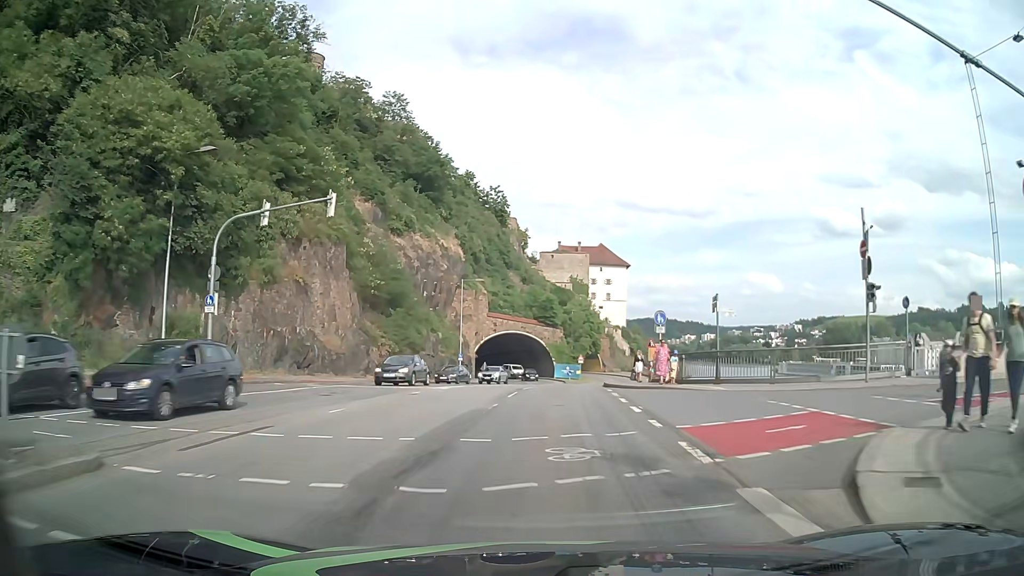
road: primary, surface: asphalt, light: Day
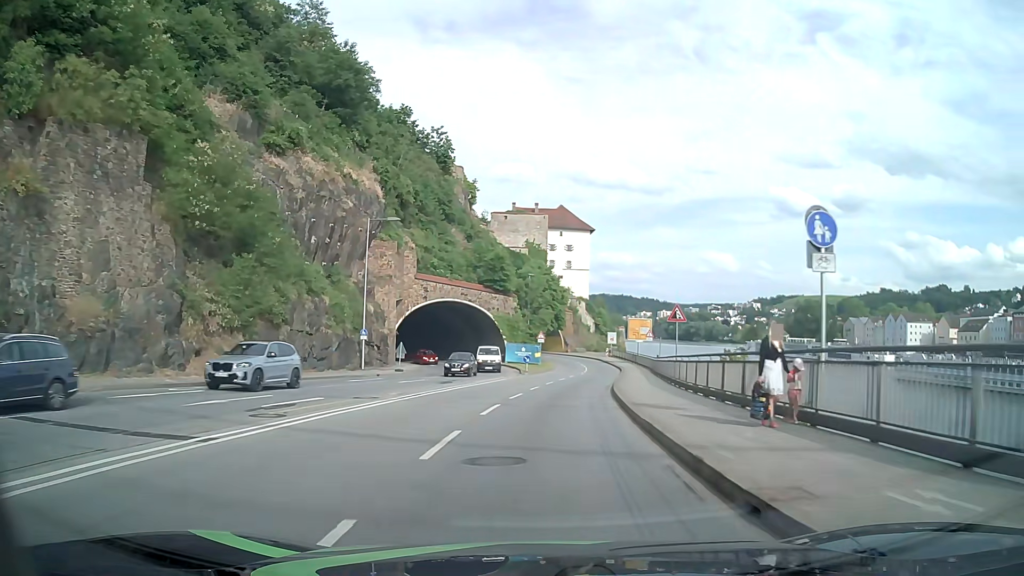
(+0.8, +22.8) m; +4°
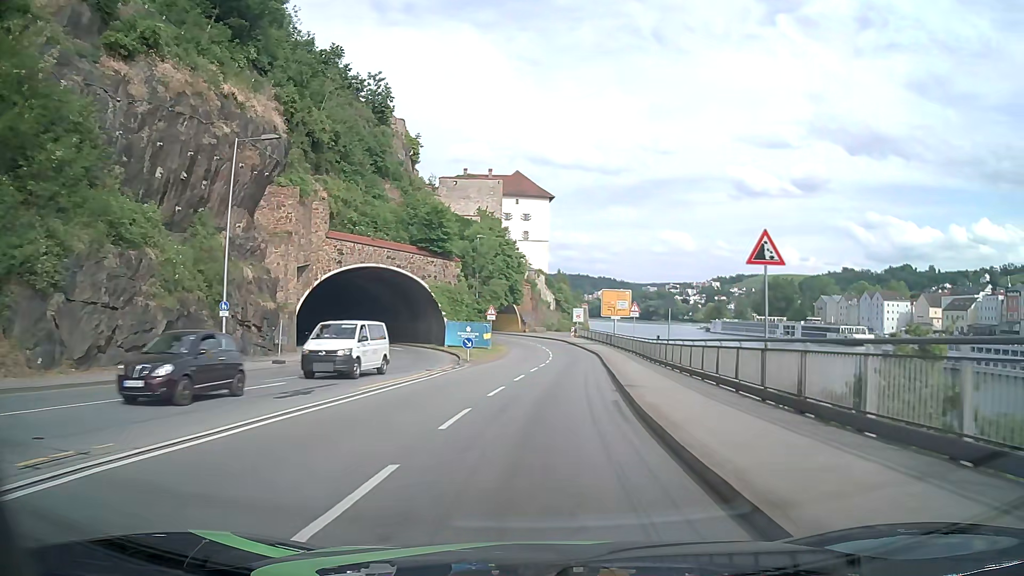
(+0.5, +15.6) m; +4°
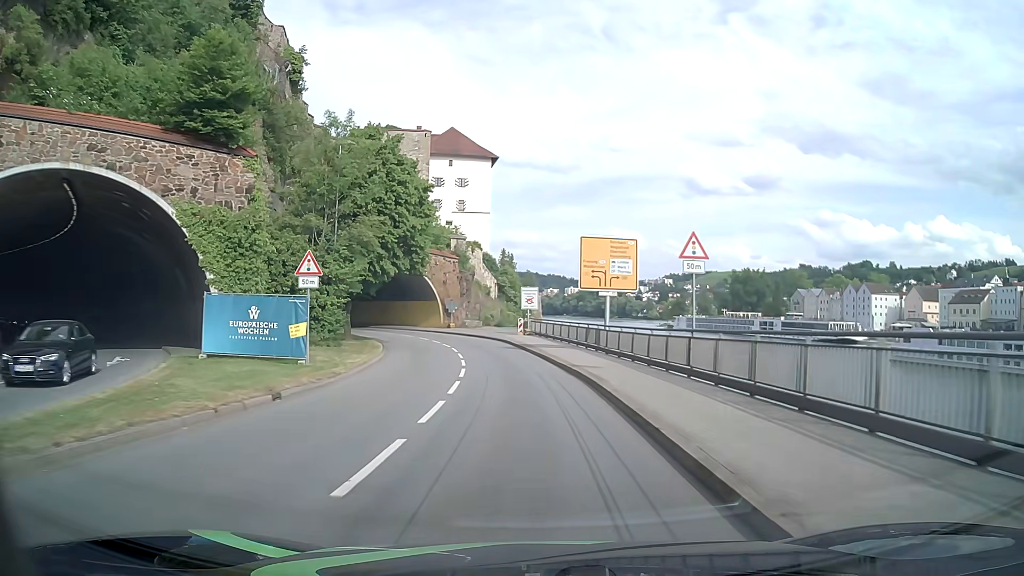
(+1.6, +31.6) m; +4°
(0, +10) (0, +20) (-1, +30) (-3, +40) (-6, +49) (-11, +58) (-17, +66) (-24, +73) (-32, +79) (-40, +85) m
